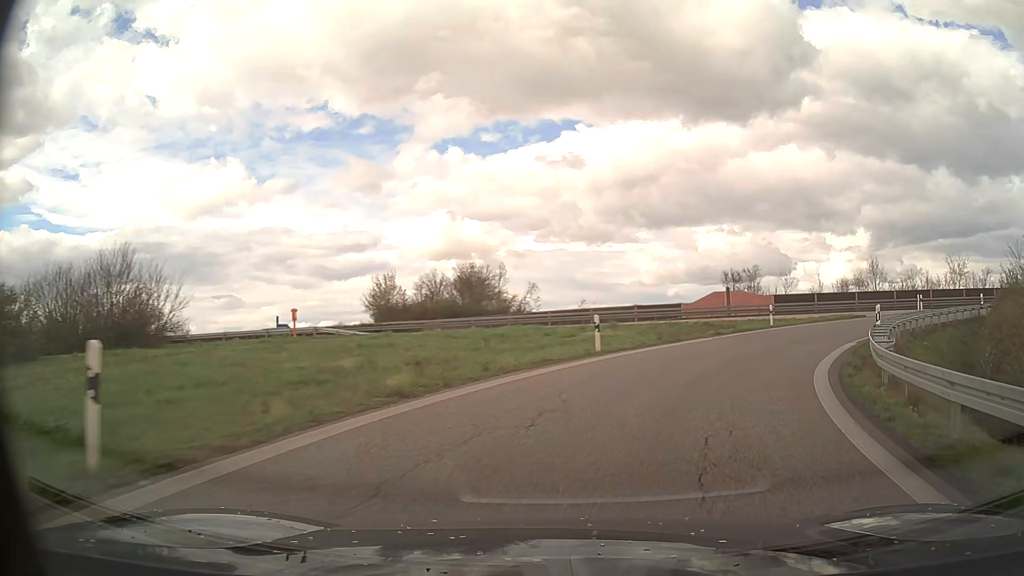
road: motorway_link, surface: asphalt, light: Day
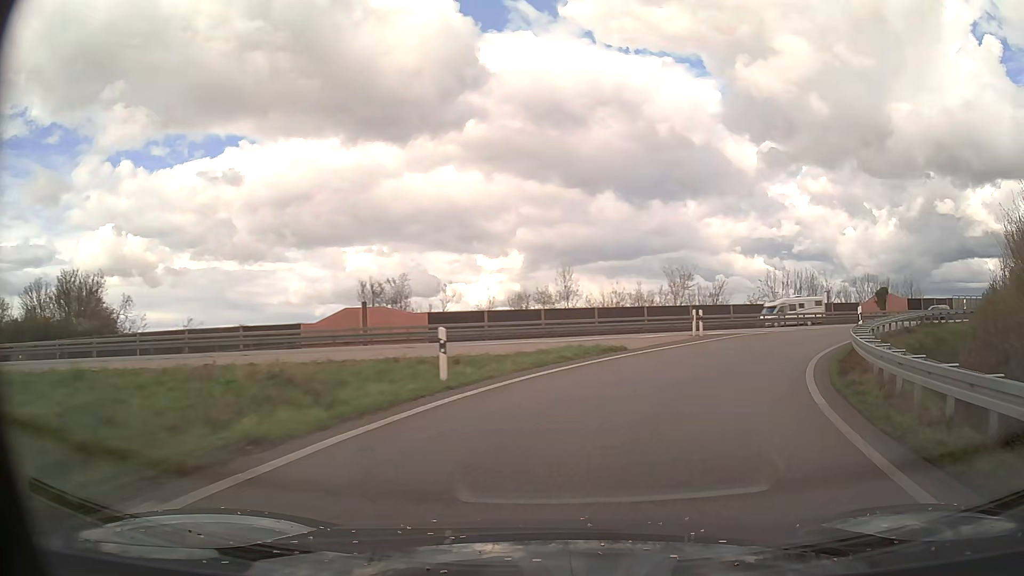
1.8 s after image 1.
(+5.1, +18.9) m; +30°
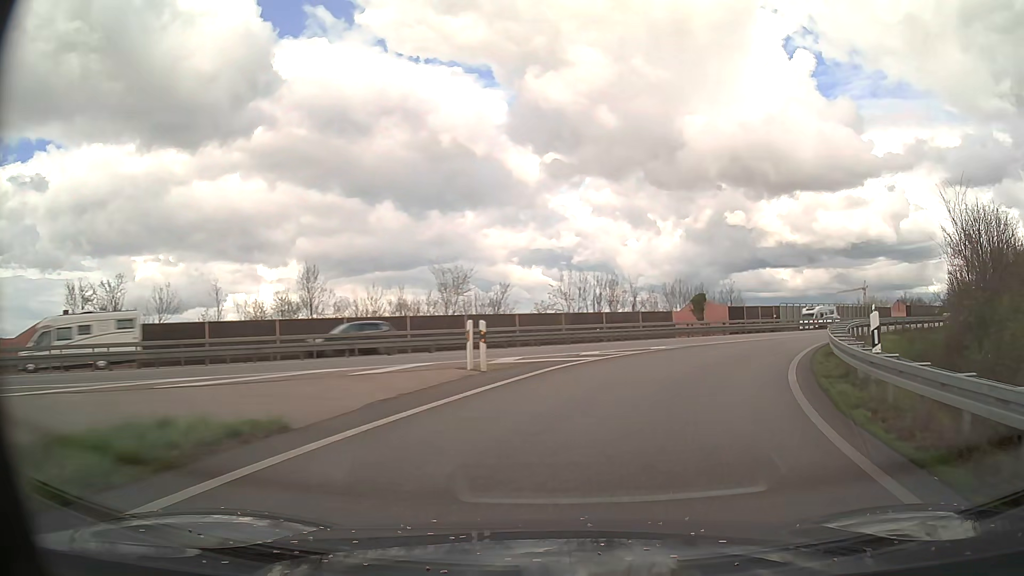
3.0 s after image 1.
(+2.2, +12.8) m; +19°
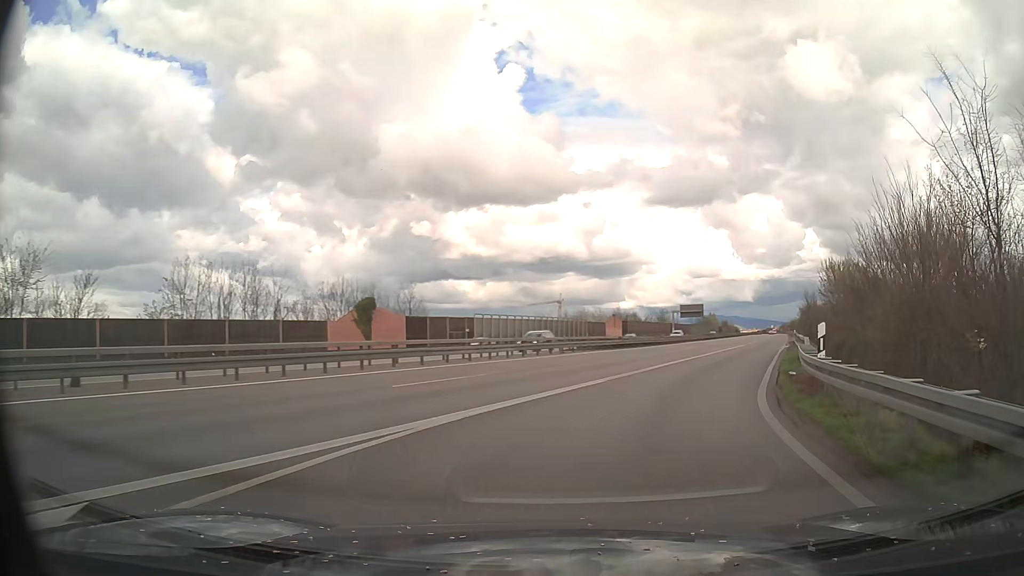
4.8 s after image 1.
(+4.6, +19.2) m; +27°
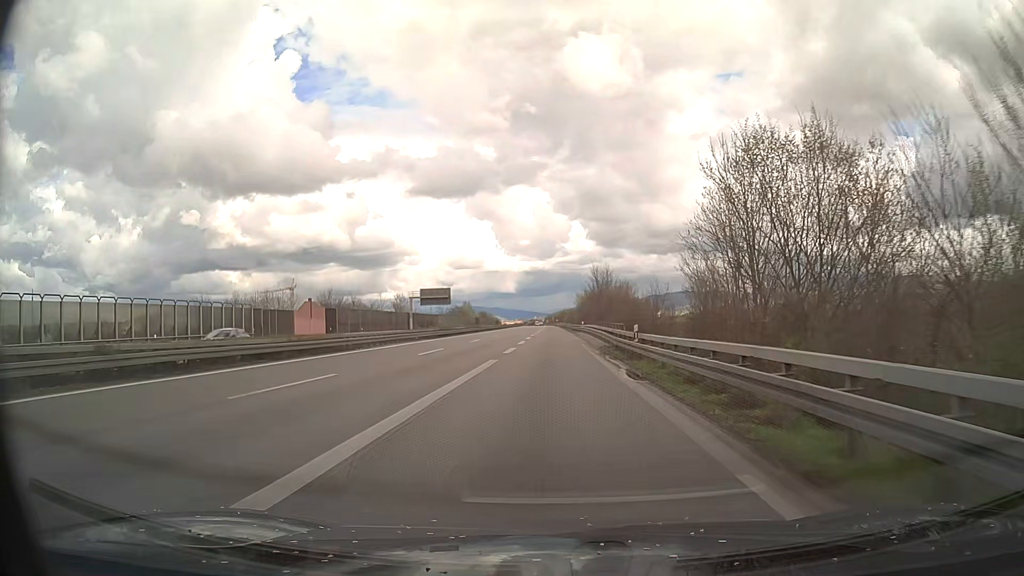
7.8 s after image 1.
(+11.2, +37.6) m; +21°
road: motorway
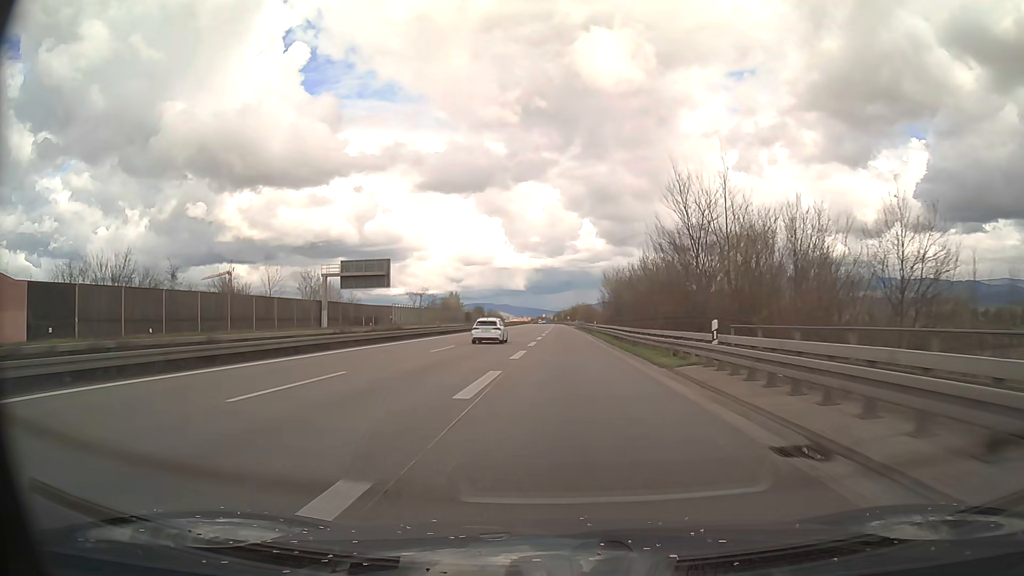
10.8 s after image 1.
(-0.5, +55.9) m; -1°
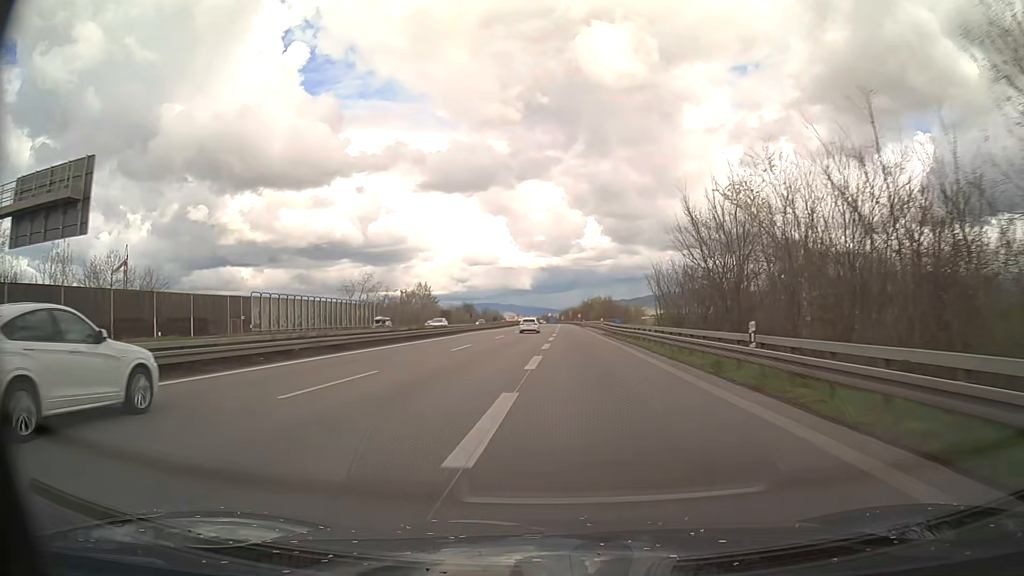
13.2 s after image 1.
(0.0, +53.8) m; -1°
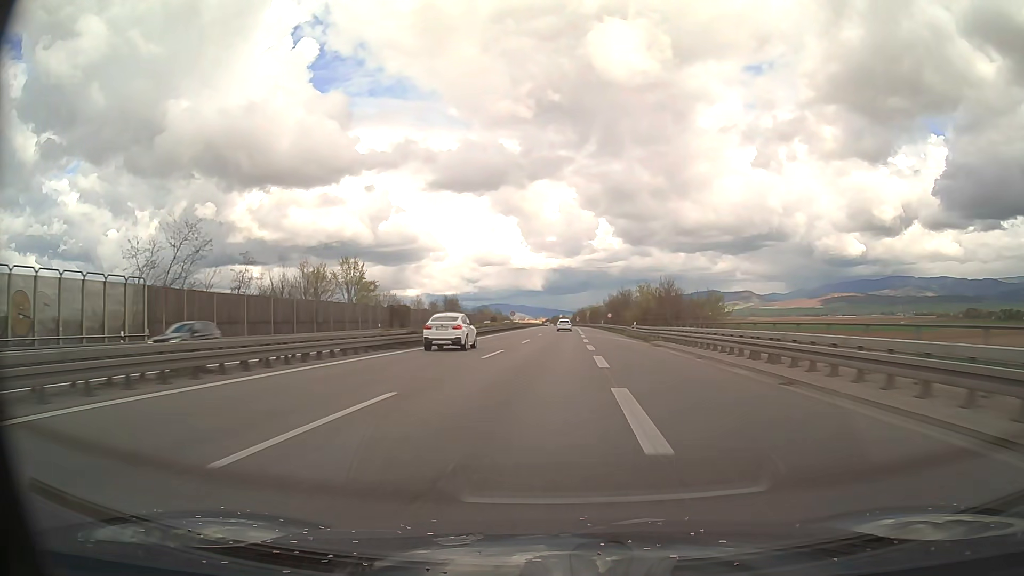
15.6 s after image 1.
(-0.7, +59.8) m; -1°
(0, +10) (0, +20) (0, +30) (+1, +40) (+1, +50) (+1, +60) (+1, +70) (+2, +80) (+2, +90) (+2, +100) m
